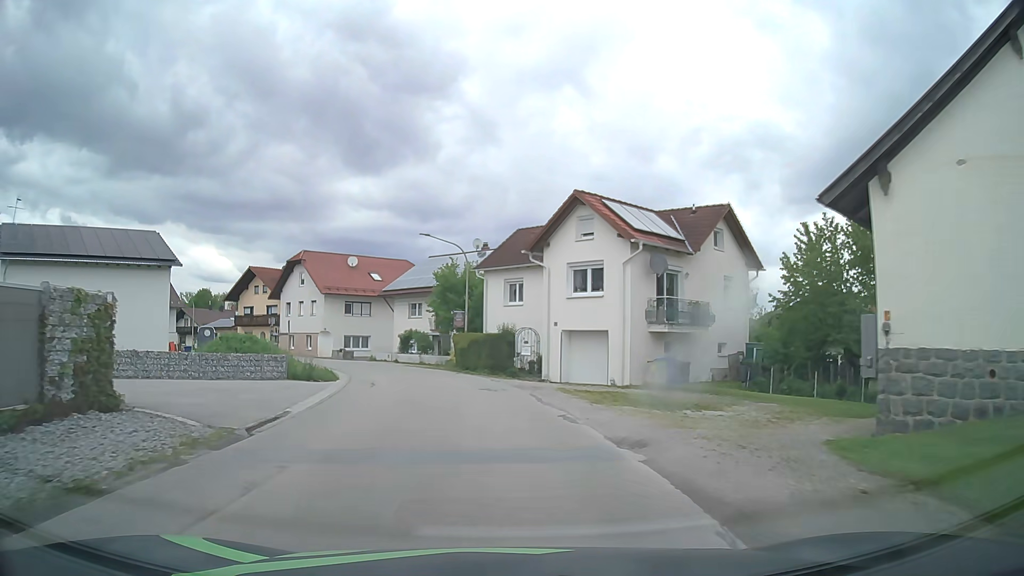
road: tertiary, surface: asphalt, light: Day
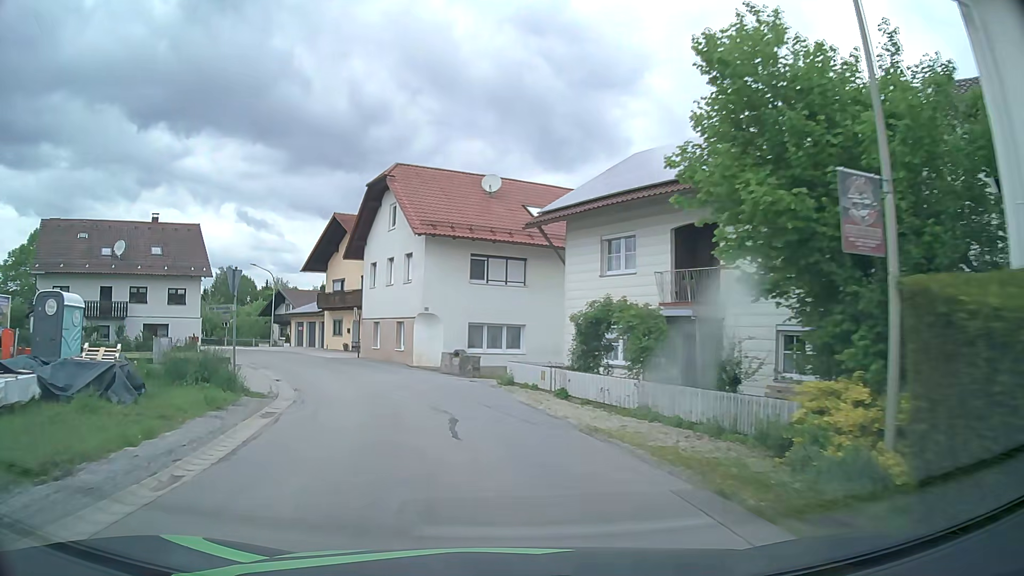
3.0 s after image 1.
(-3.7, +30.8) m; -16°
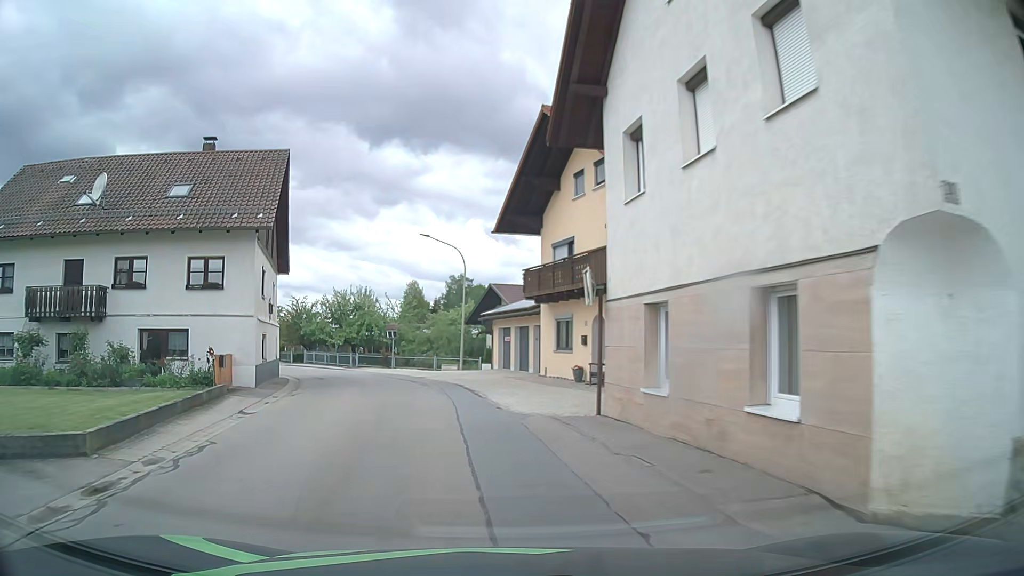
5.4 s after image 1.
(-4.3, +24.2) m; -21°
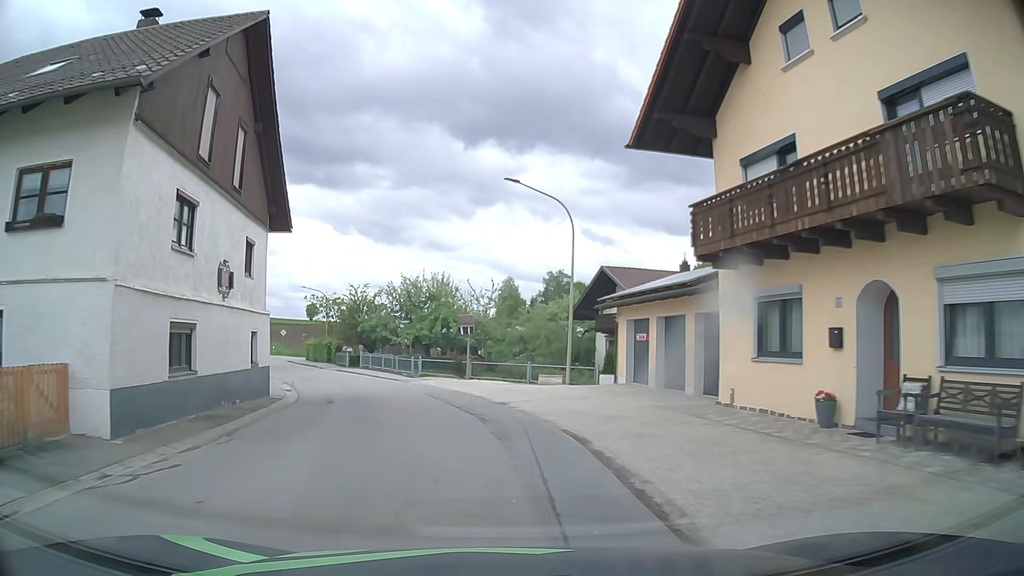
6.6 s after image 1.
(-1.0, +12.6) m; -8°
